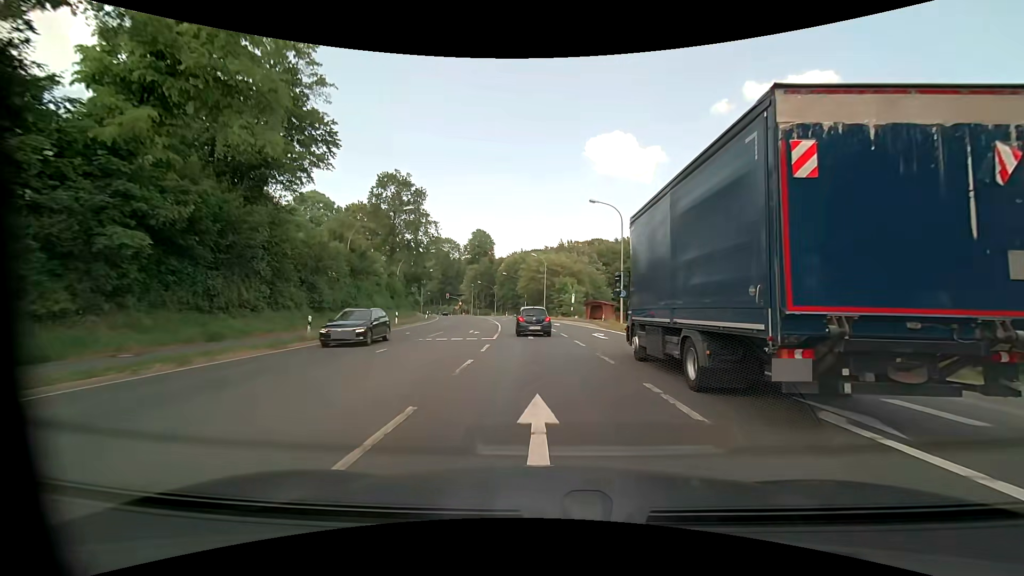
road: primary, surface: asphalt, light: Day
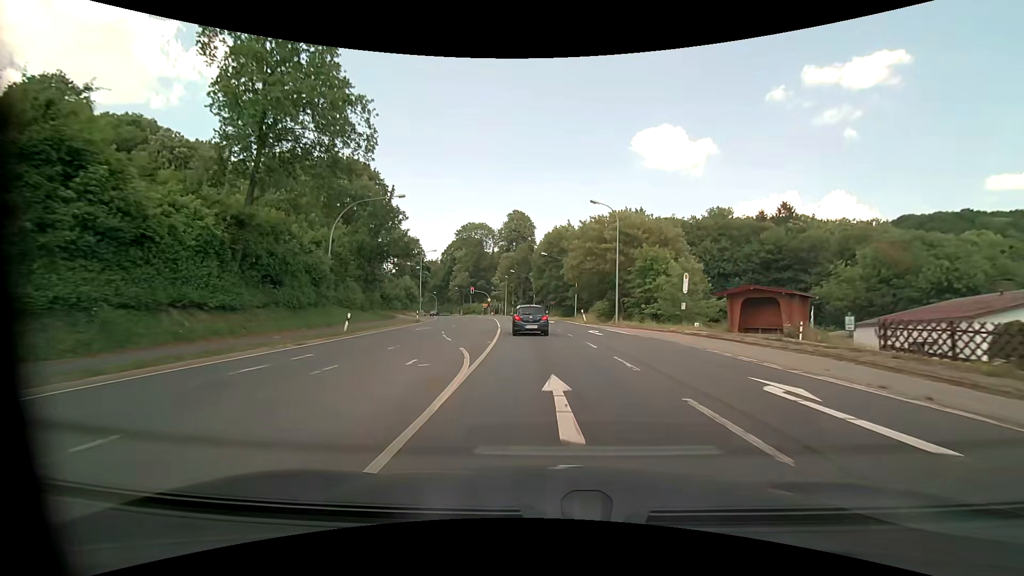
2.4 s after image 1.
(-2.0, +38.1) m; -6°
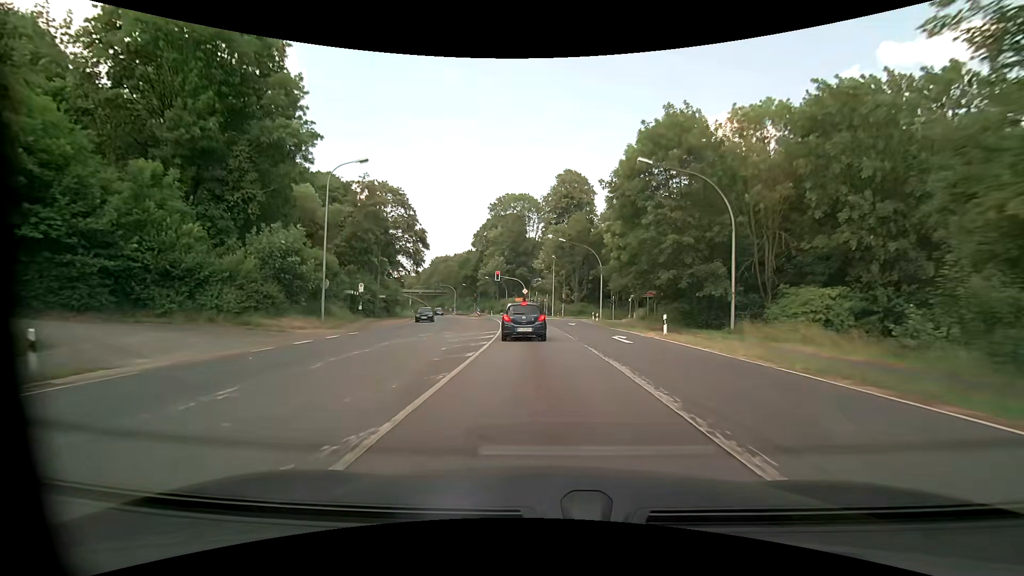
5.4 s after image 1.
(-2.5, +46.5) m; -7°
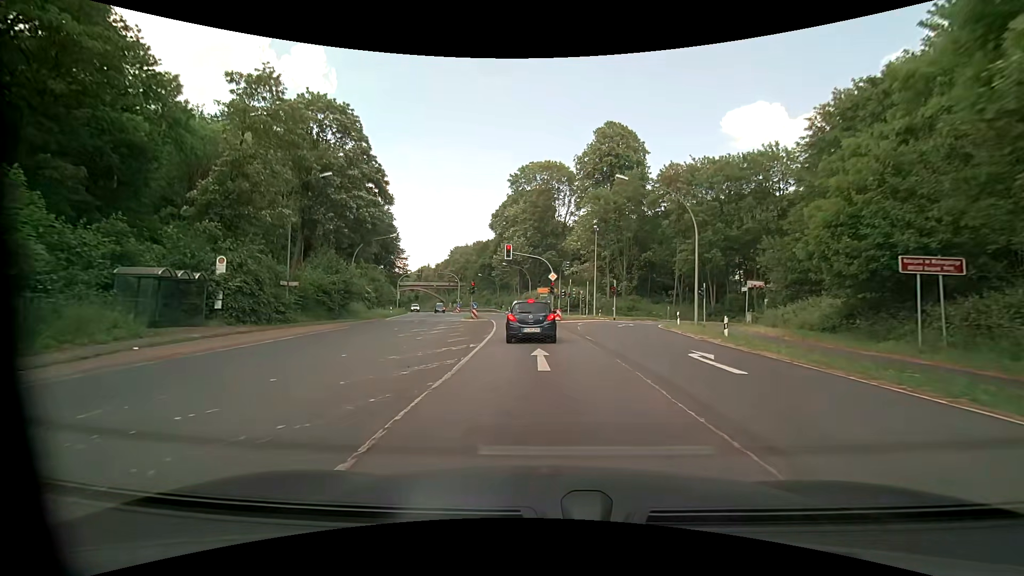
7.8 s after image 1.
(-0.6, +28.0) m; -3°
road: primary_link
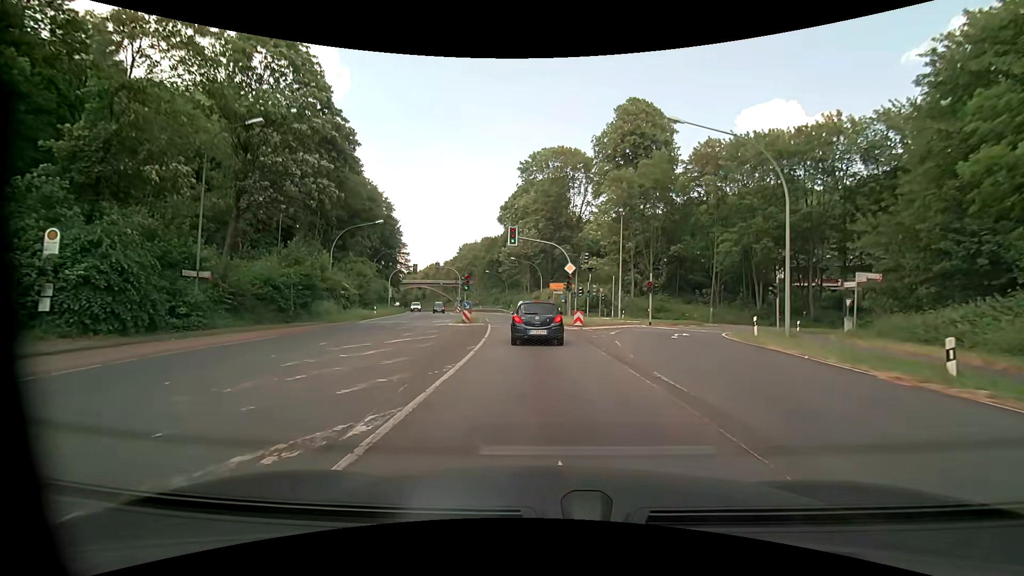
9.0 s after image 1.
(-0.1, +10.3) m; -2°
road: primary
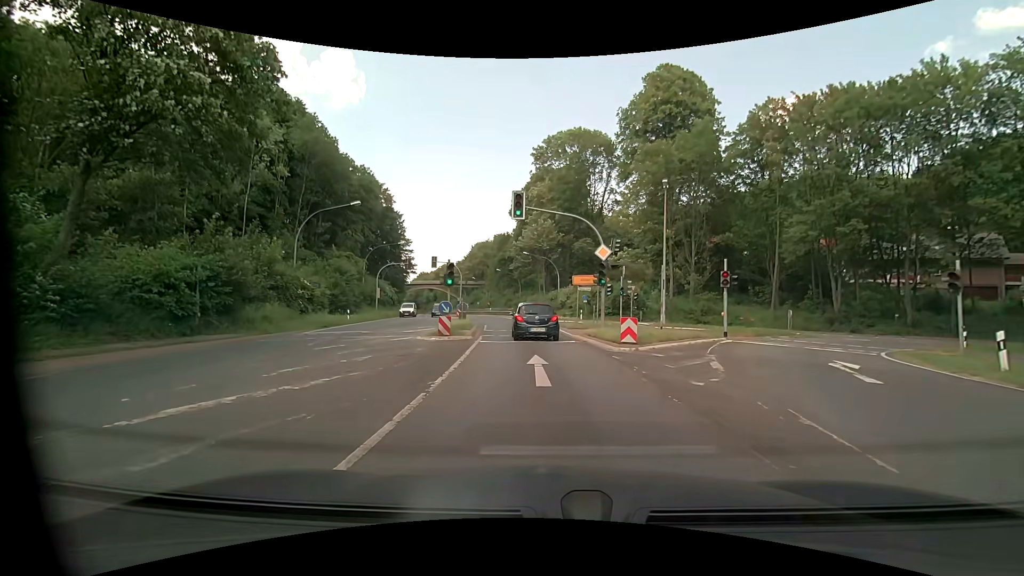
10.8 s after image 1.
(-0.1, +11.5) m; -3°
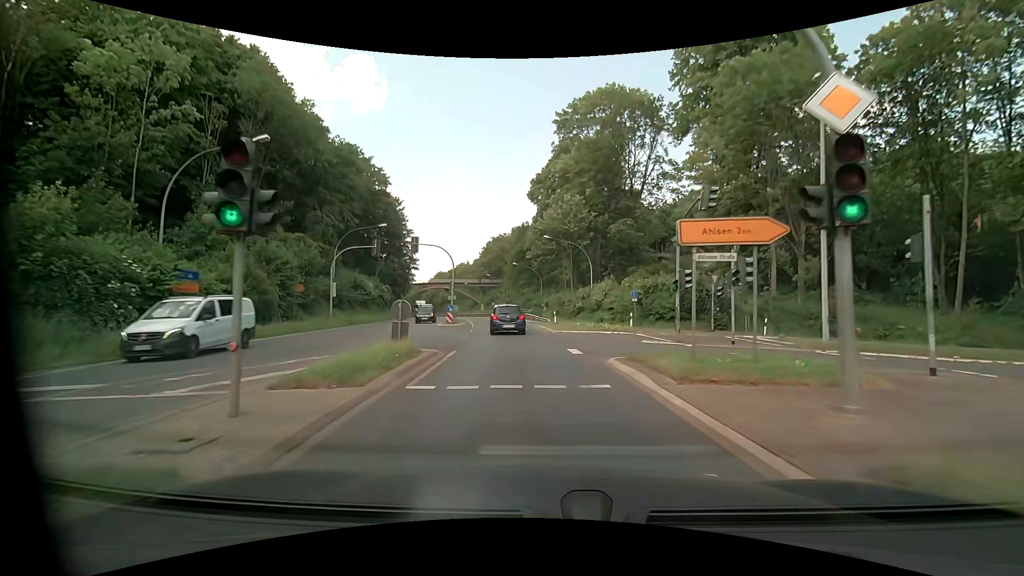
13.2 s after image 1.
(-0.1, +18.9) m; -1°
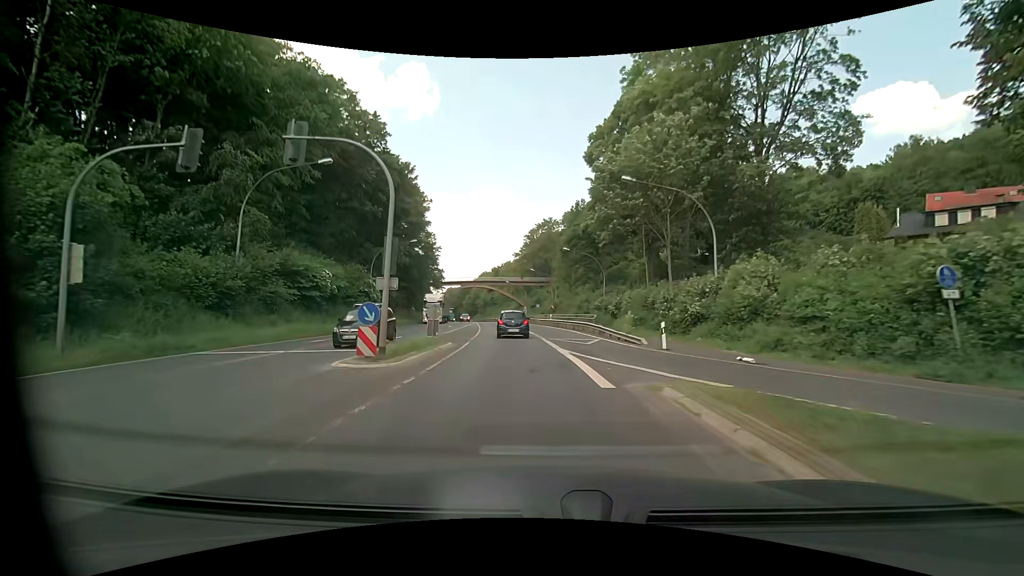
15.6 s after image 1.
(-1.5, +27.0) m; -7°
(0, +10) (-1, +20) (-1, +30) (-2, +40) (-4, +50) (-5, +60) (-6, +70) (-8, +80) (-9, +89) (-11, +99) m
